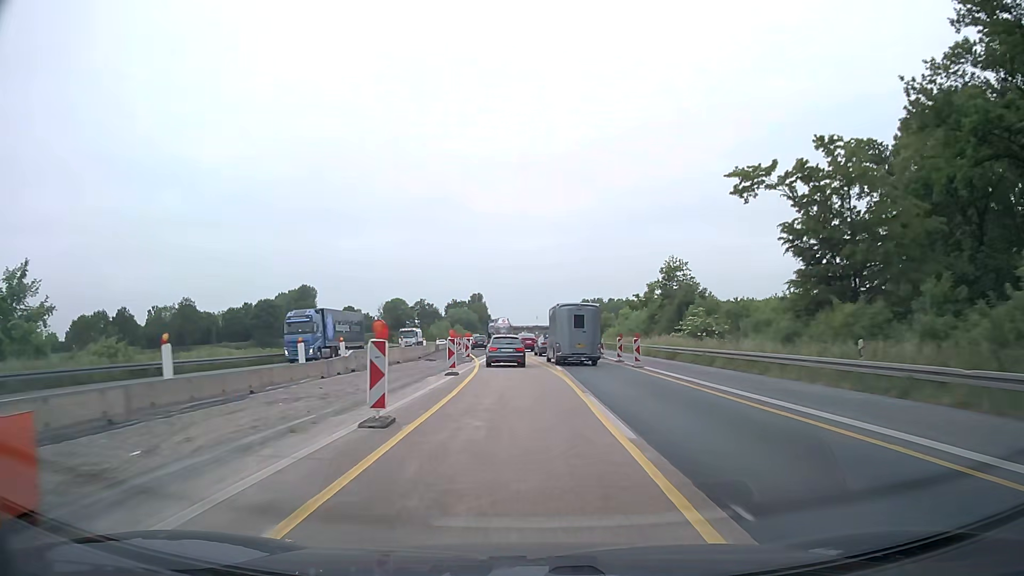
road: motorway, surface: asphalt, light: Day
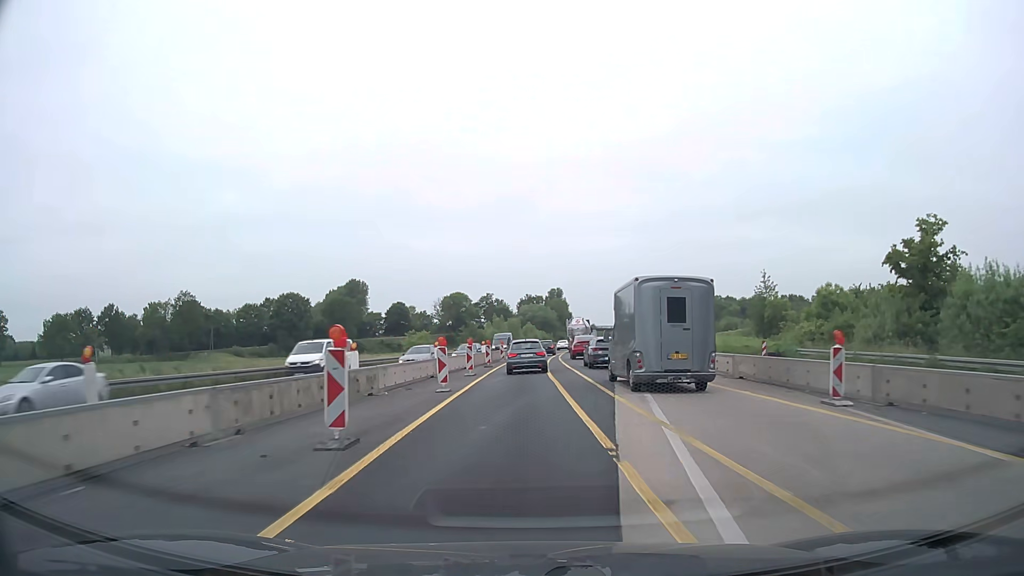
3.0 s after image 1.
(-3.2, +56.6) m; -7°
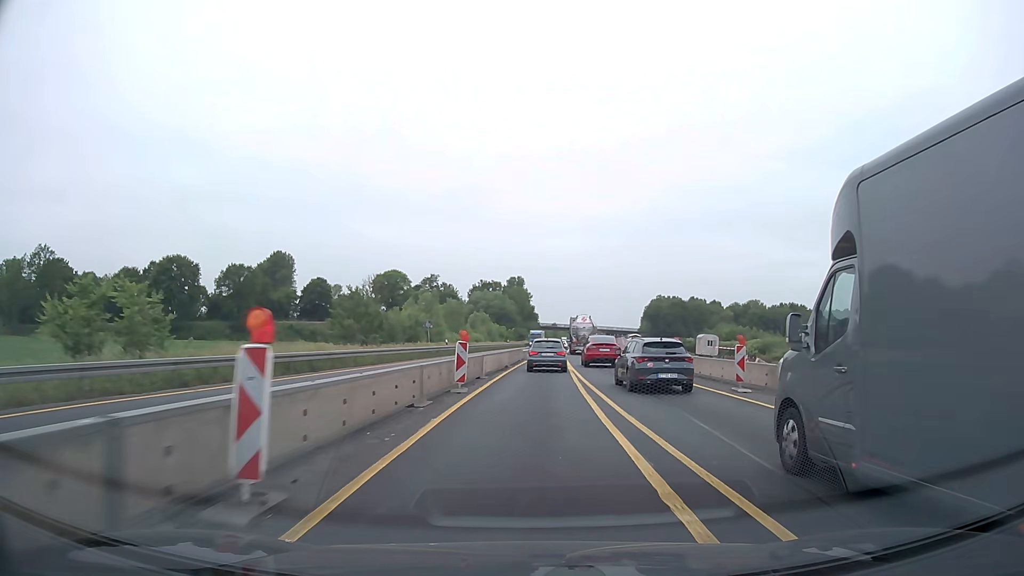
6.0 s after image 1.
(+0.3, +55.6) m; +4°
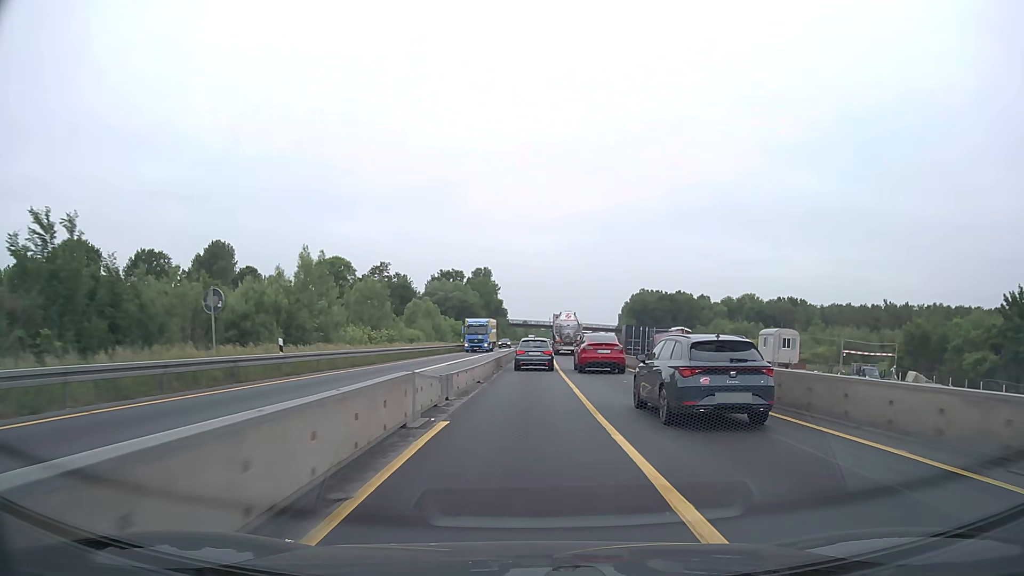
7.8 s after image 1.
(+0.9, +33.2) m; +3°
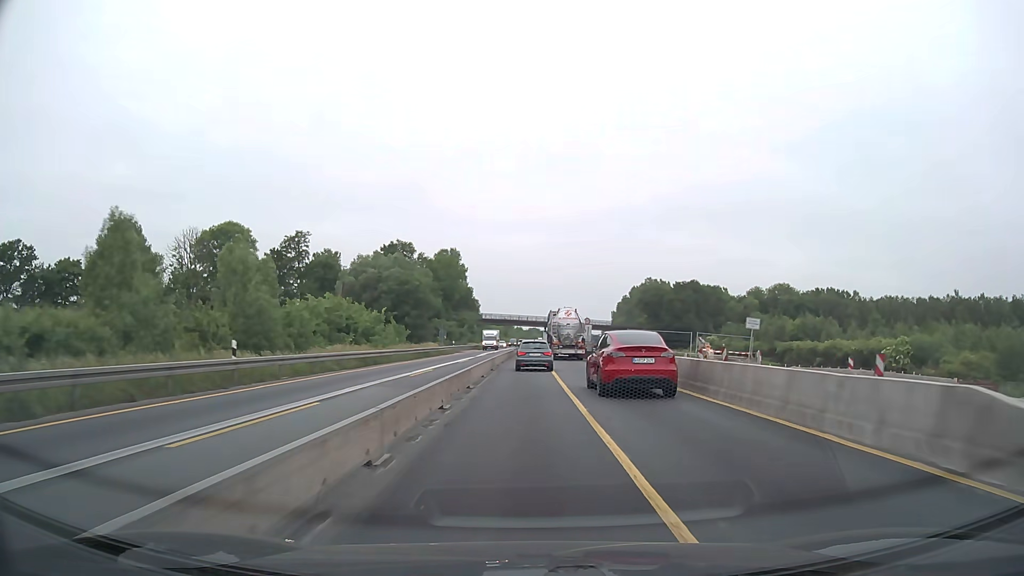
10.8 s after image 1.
(+0.9, +56.0) m; +2°
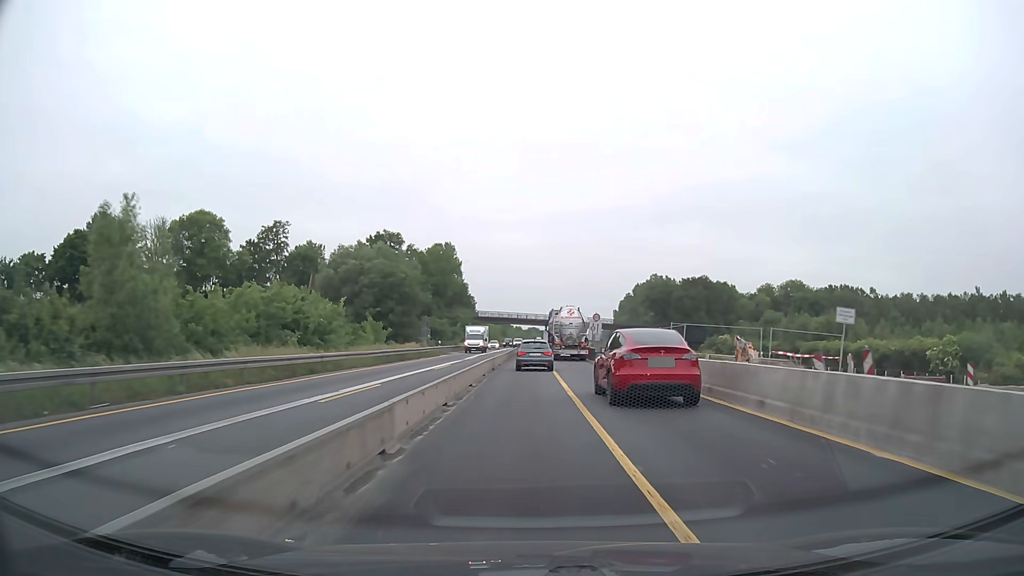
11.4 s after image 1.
(0.0, +11.4) m; 0°
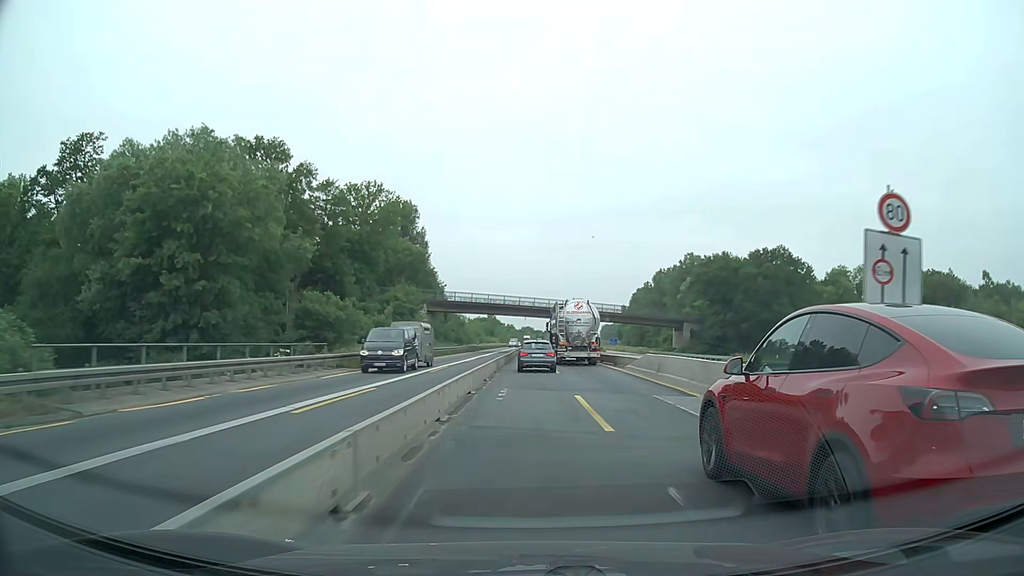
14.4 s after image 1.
(+0.2, +56.9) m; +1°
